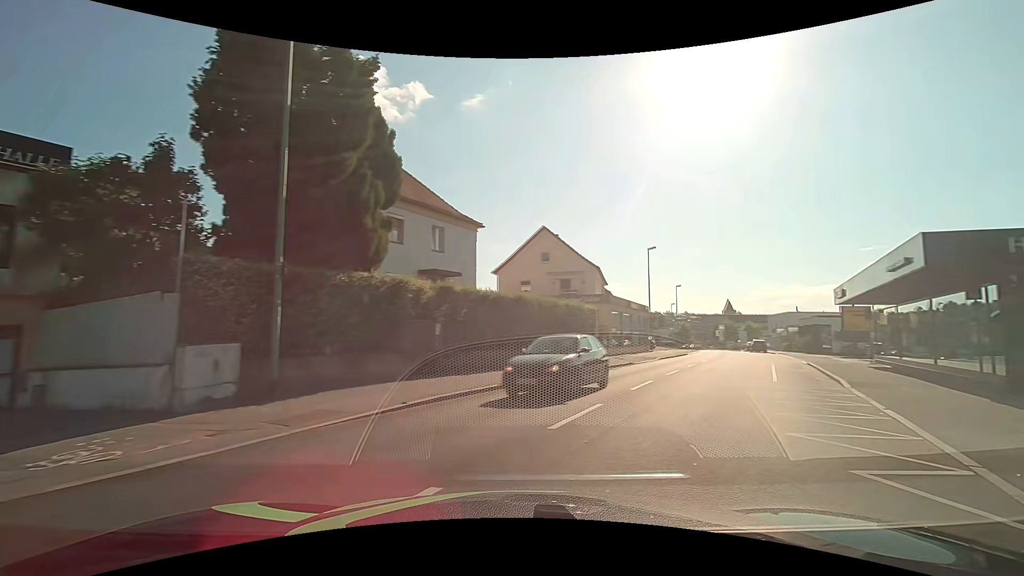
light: Day
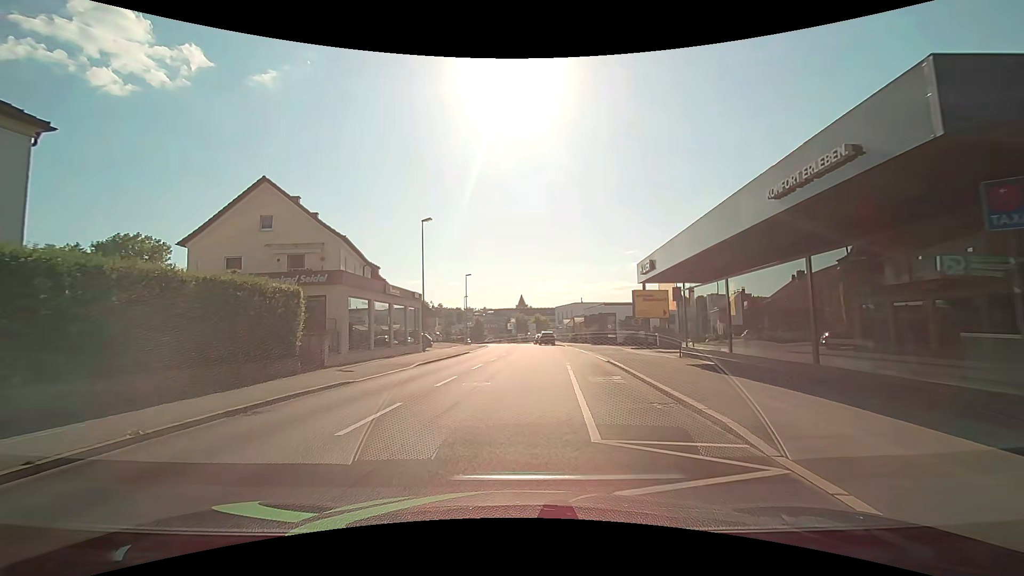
(+4.2, +11.4) m; +22°
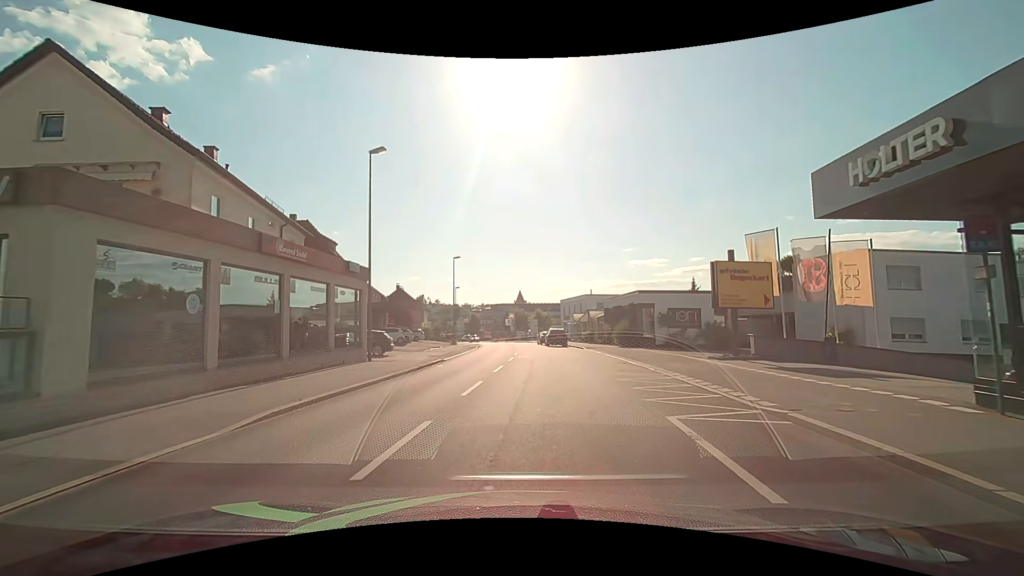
(-0.3, +14.4) m; 0°
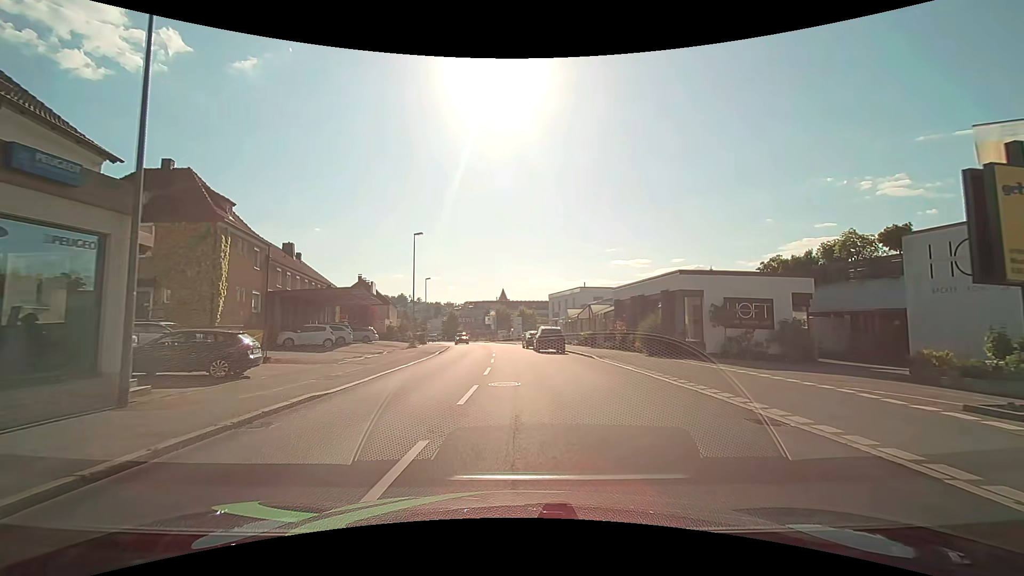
(+0.3, +13.5) m; +2°
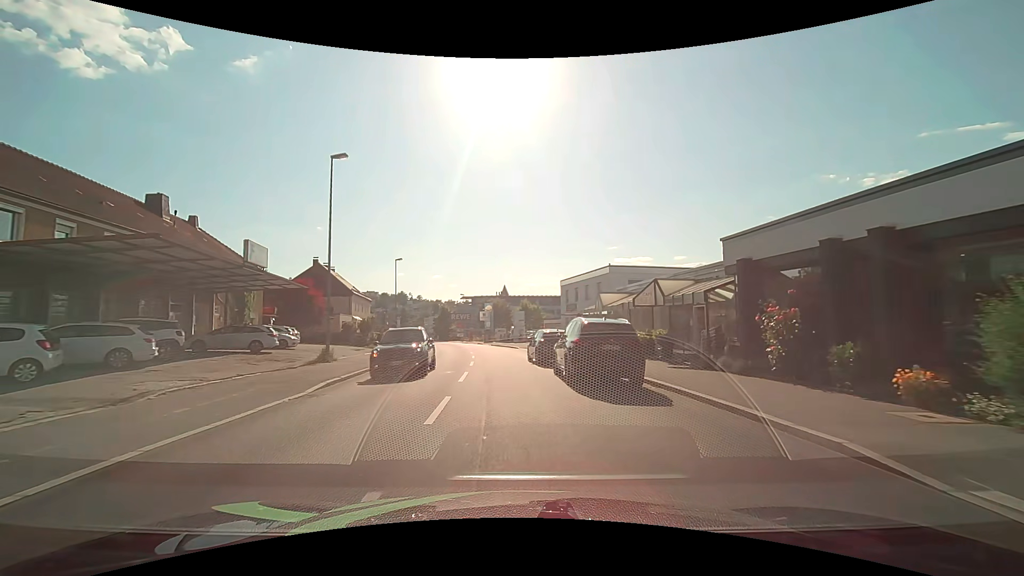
(0.0, +20.0) m; 0°
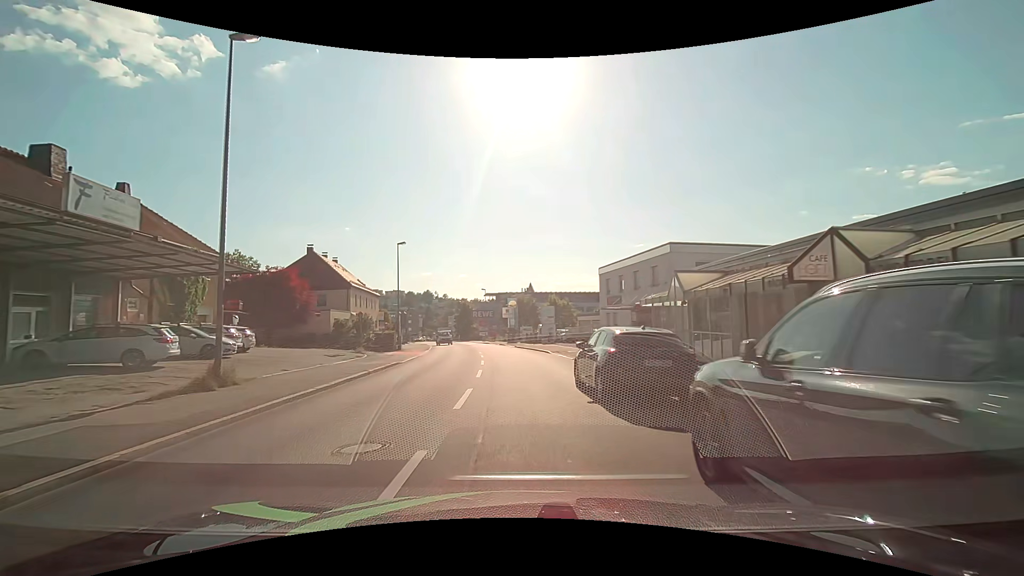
(-0.2, +10.8) m; -3°
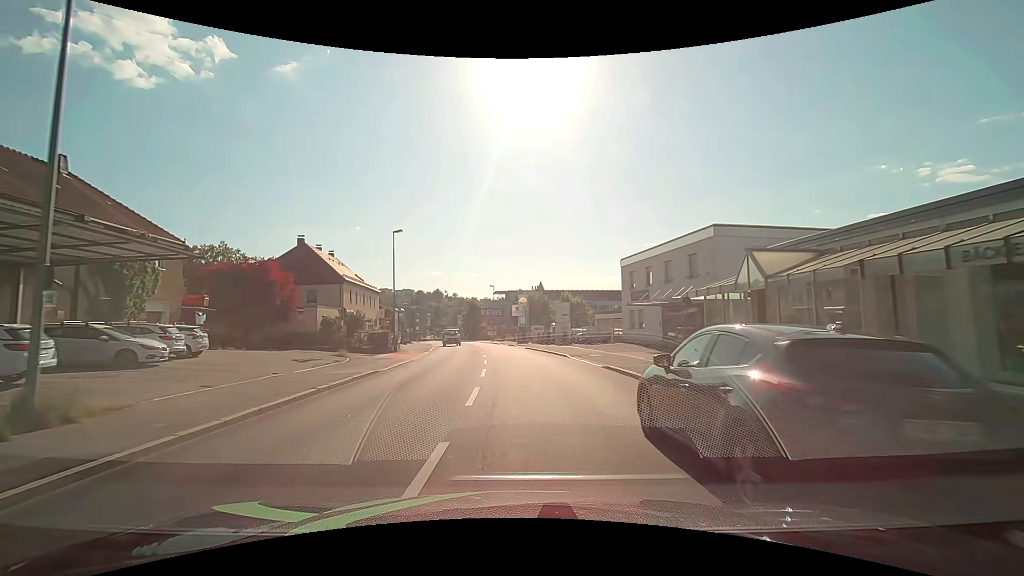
(-0.1, +5.6) m; -1°
(0, +10) (0, +20) (-1, +30) (-1, +40) (-2, +50) (-4, +60) (-5, +70) (-7, +80) (-9, +89) (-11, +99) m
